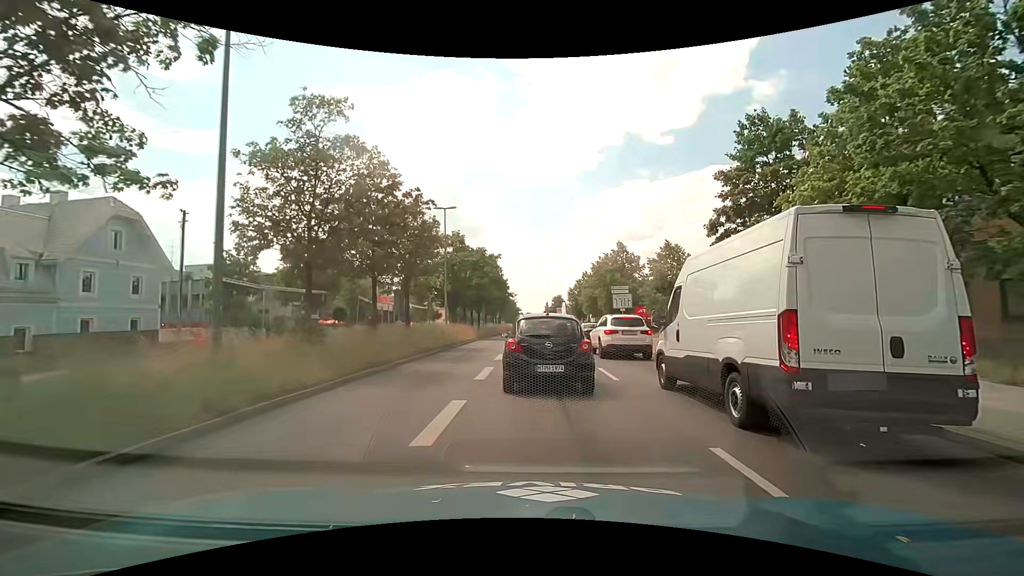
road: primary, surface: asphalt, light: Day
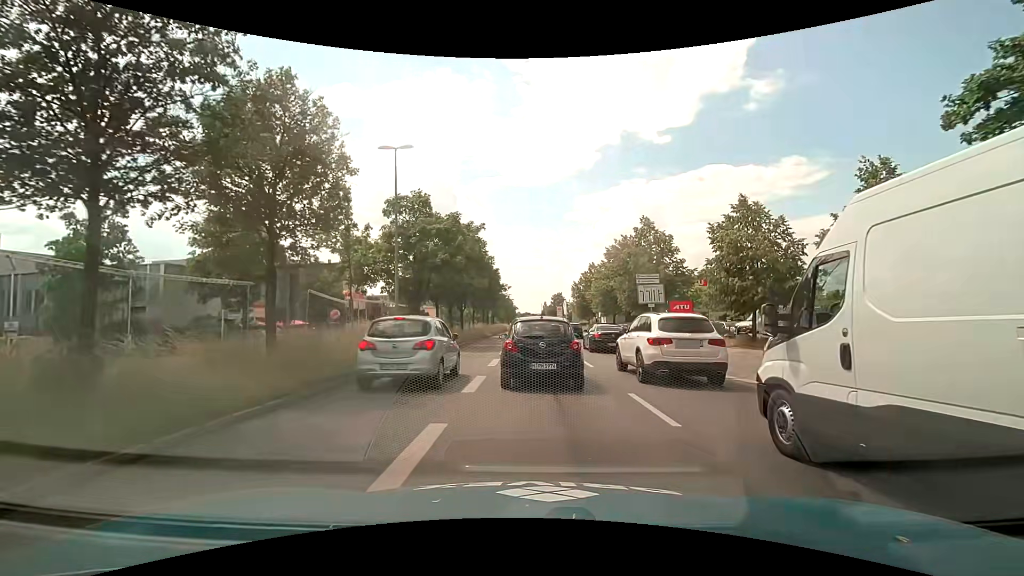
(-0.1, +13.8) m; -1°
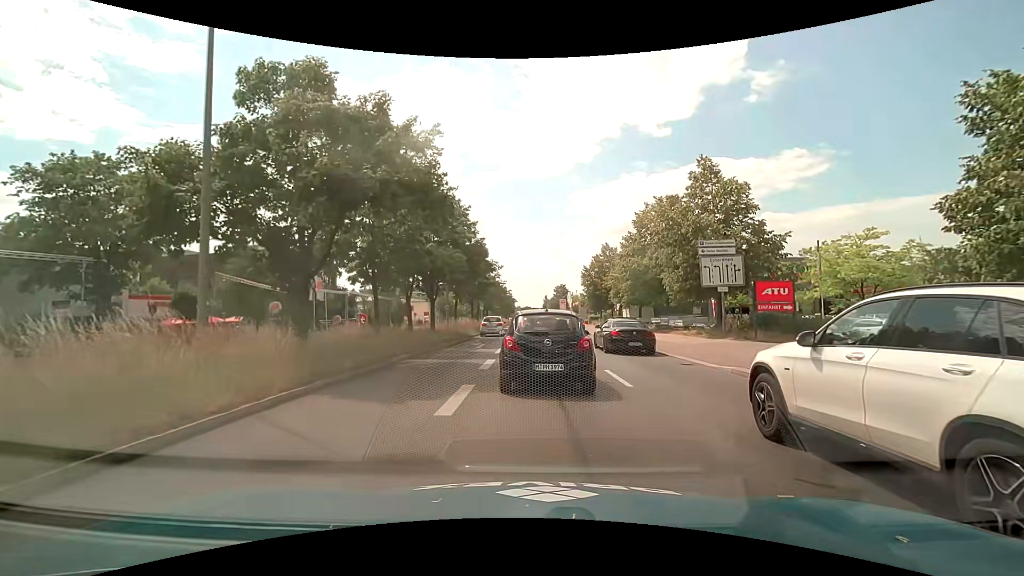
(+0.1, +14.7) m; 0°
